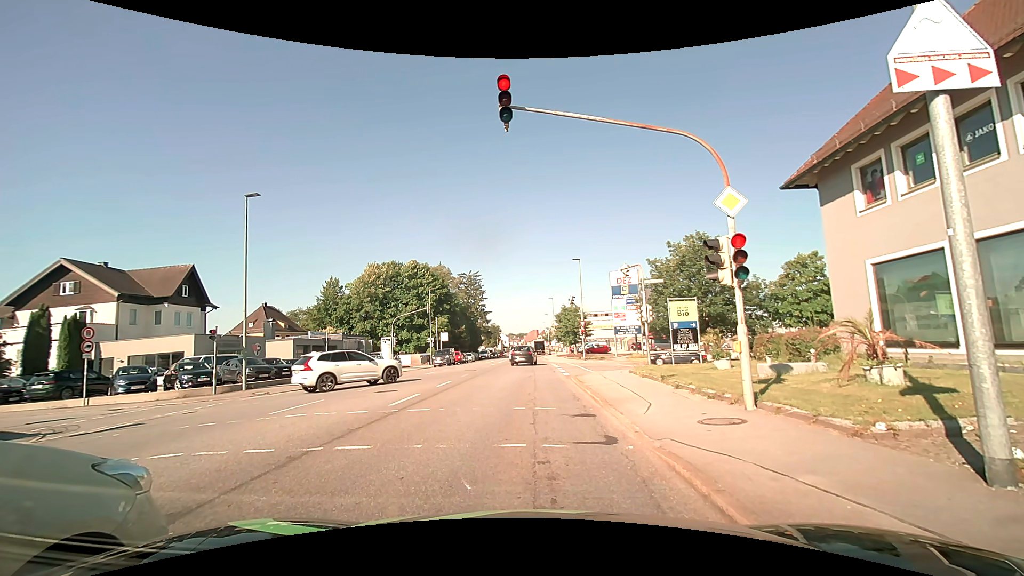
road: tertiary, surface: asphalt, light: Day
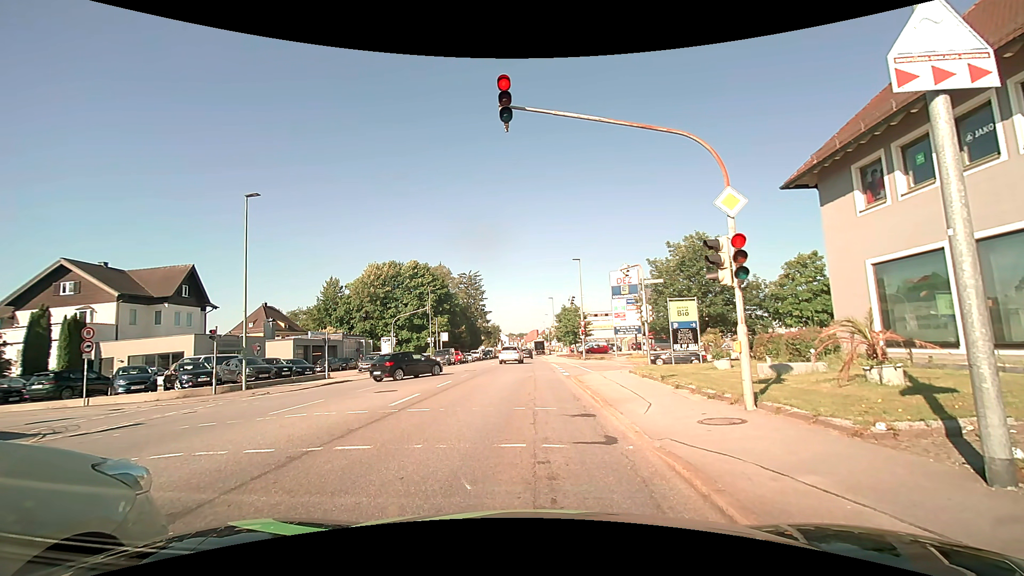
(0.0, 0.0) m; 0°
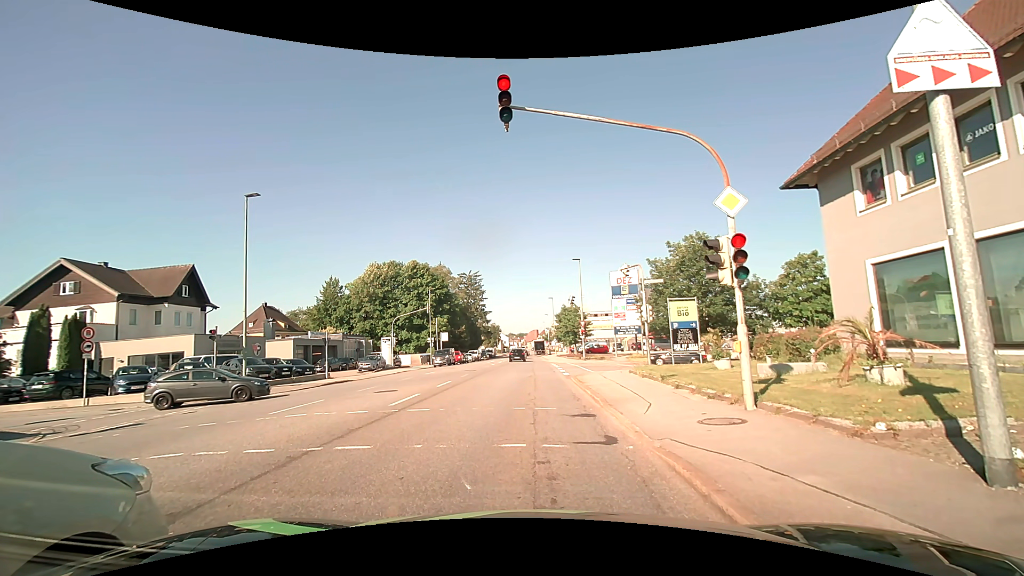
(0.0, 0.0) m; 0°
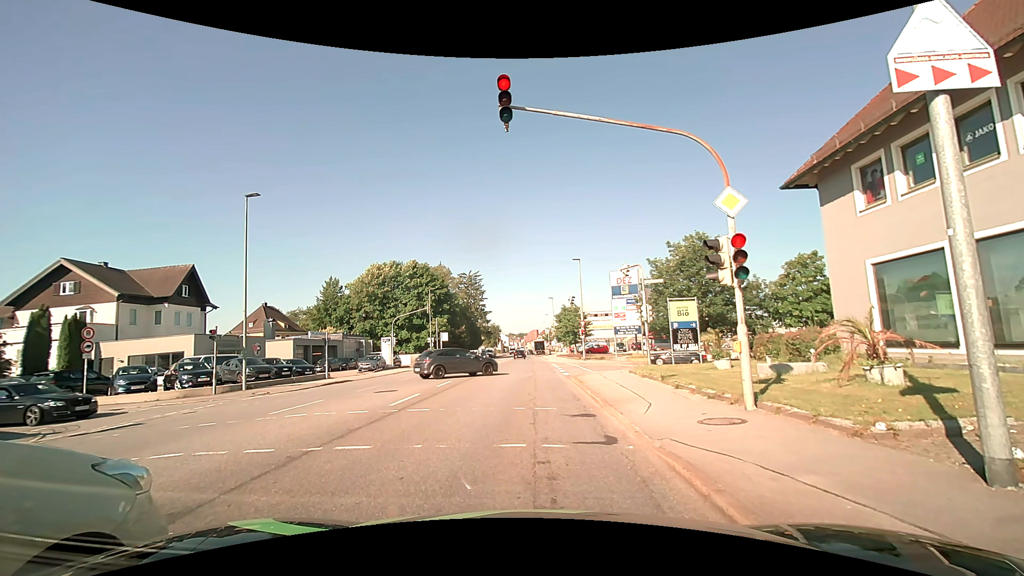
(0.0, 0.0) m; 0°
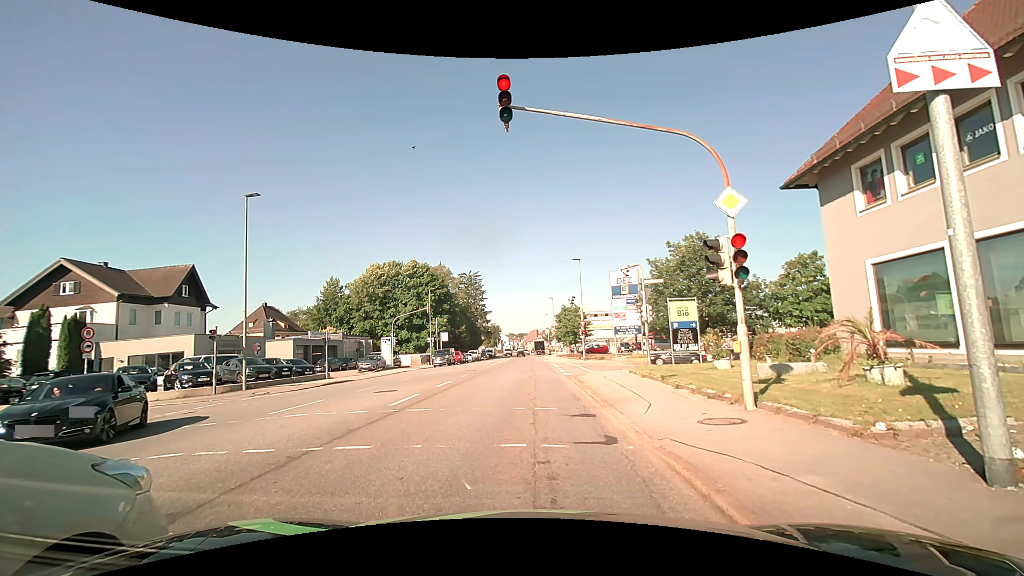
(0.0, 0.0) m; 0°
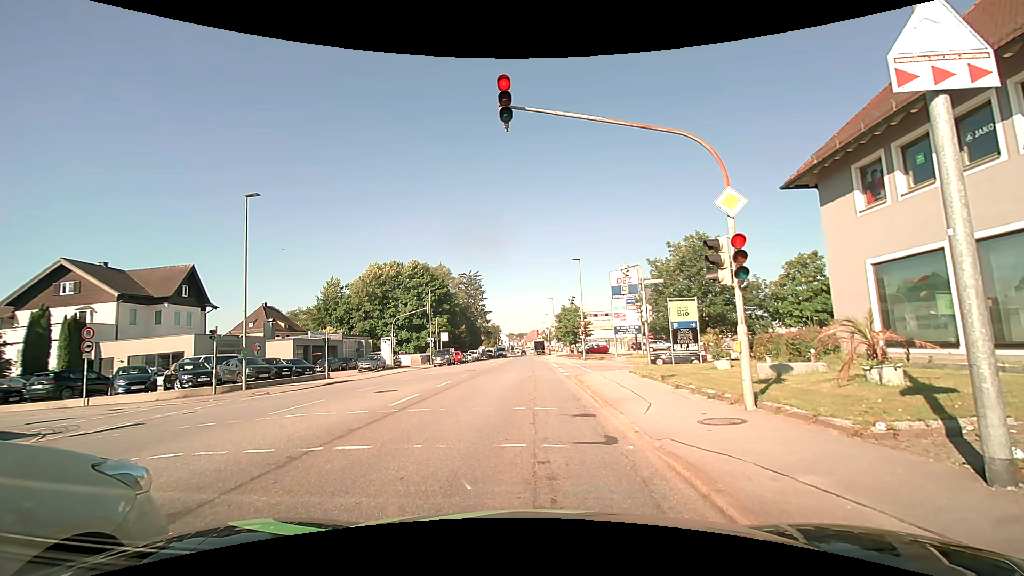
(0.0, 0.0) m; 0°
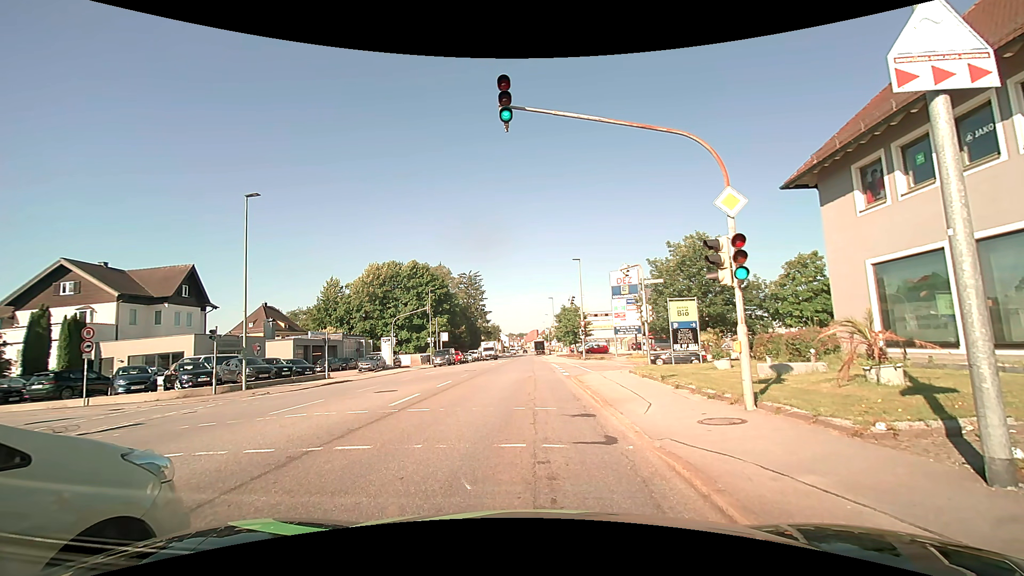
(0.0, 0.0) m; 0°
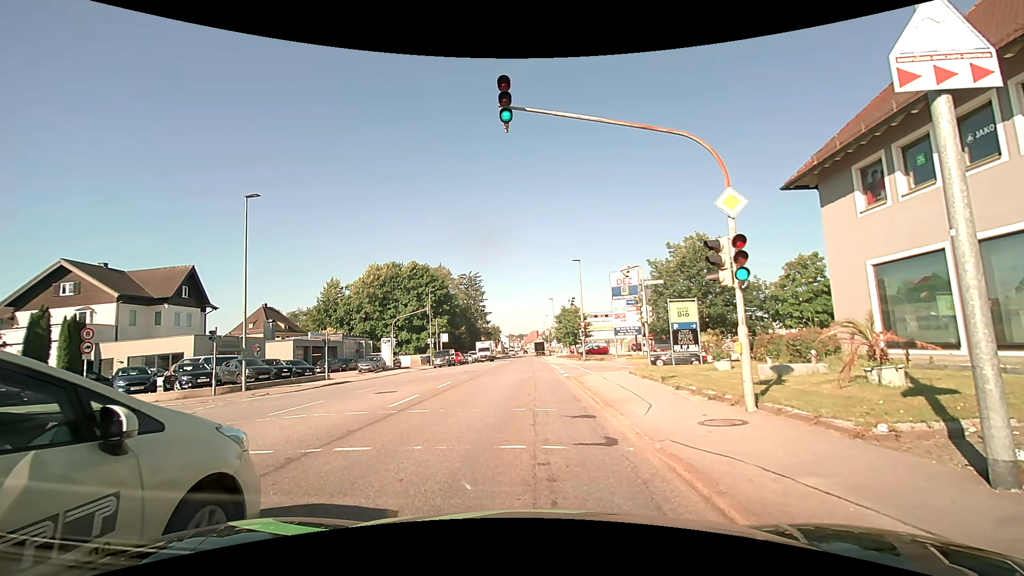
(0.0, 0.0) m; 0°
(0, +10) (0, +20) (0, +30) (0, +40) (0, +50) (+1, +60) (+1, +70) (+1, +80) (+1, +90) (+1, +100) m
